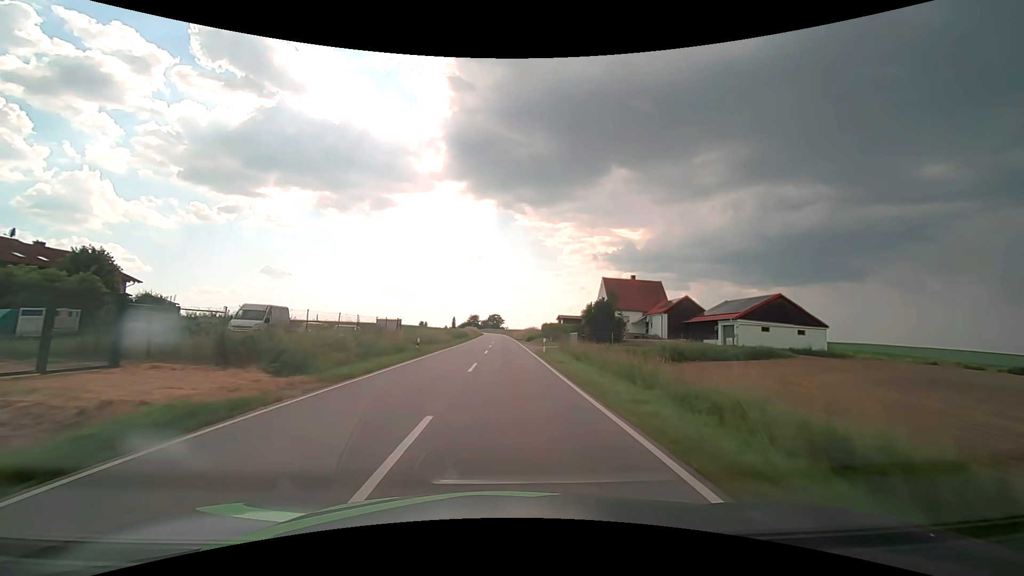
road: secondary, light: Day
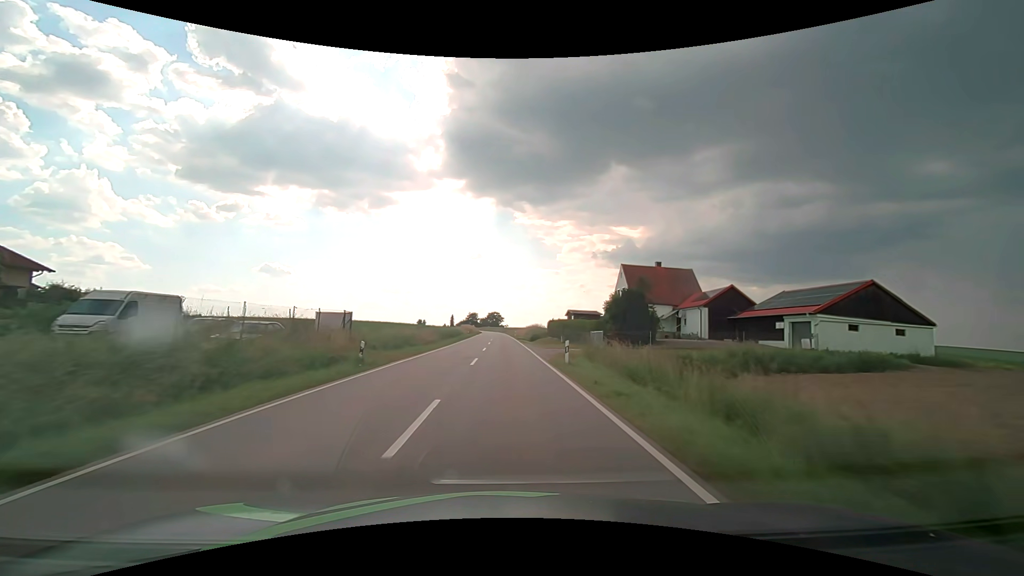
(0.0, +11.5) m; 0°
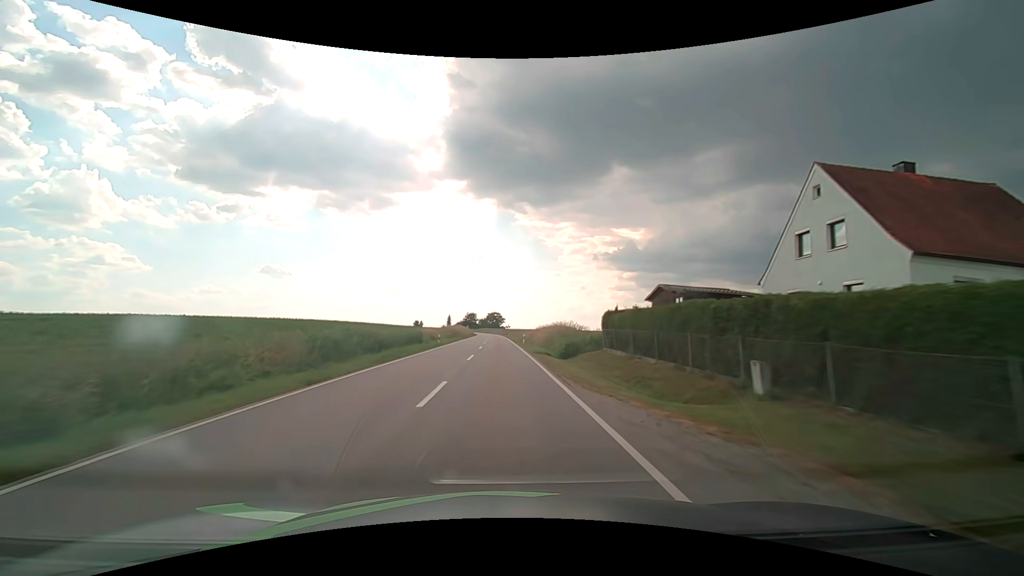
(0.0, +35.3) m; 0°
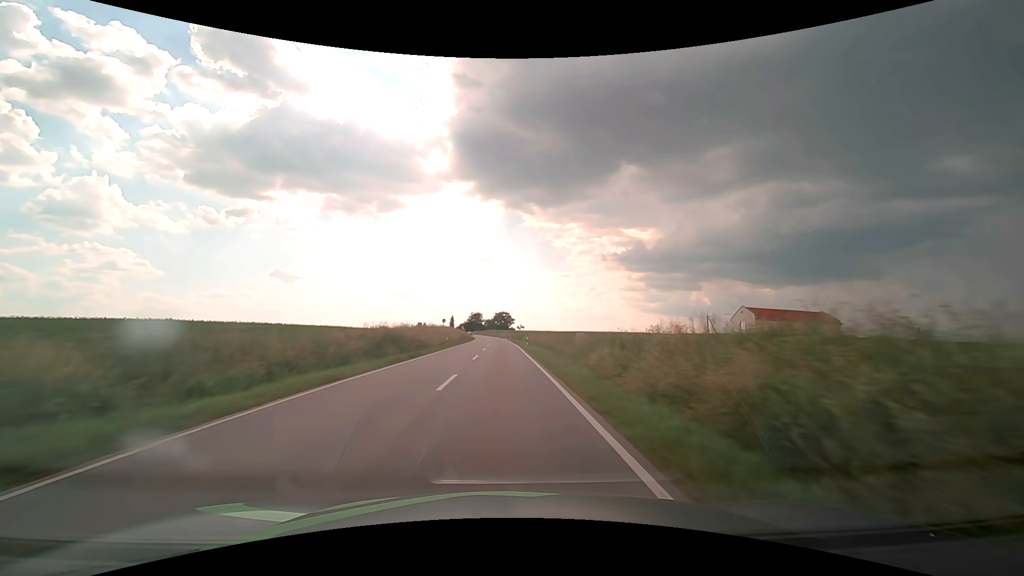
(-0.6, +48.2) m; -1°
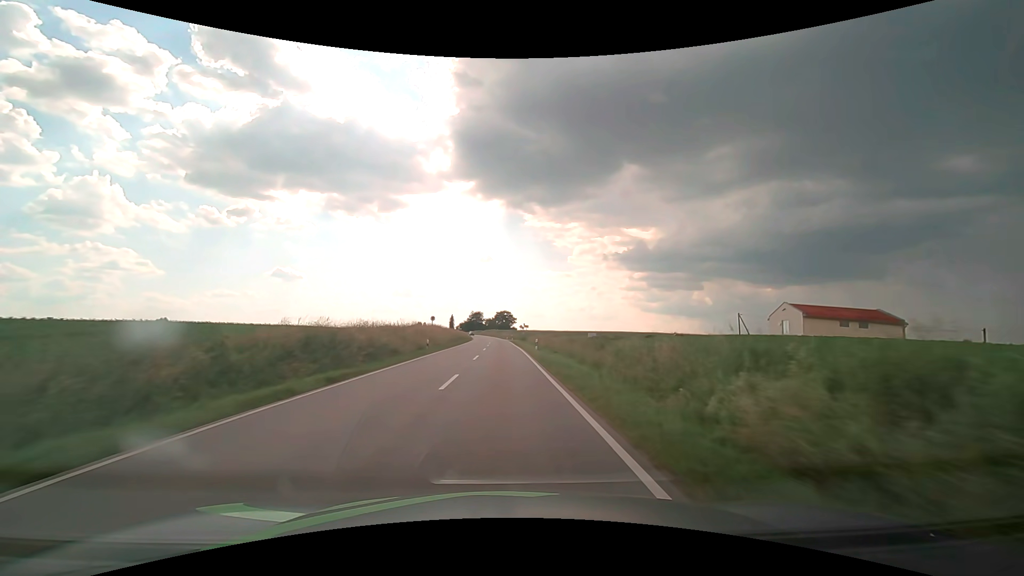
(0.0, +12.2) m; 0°
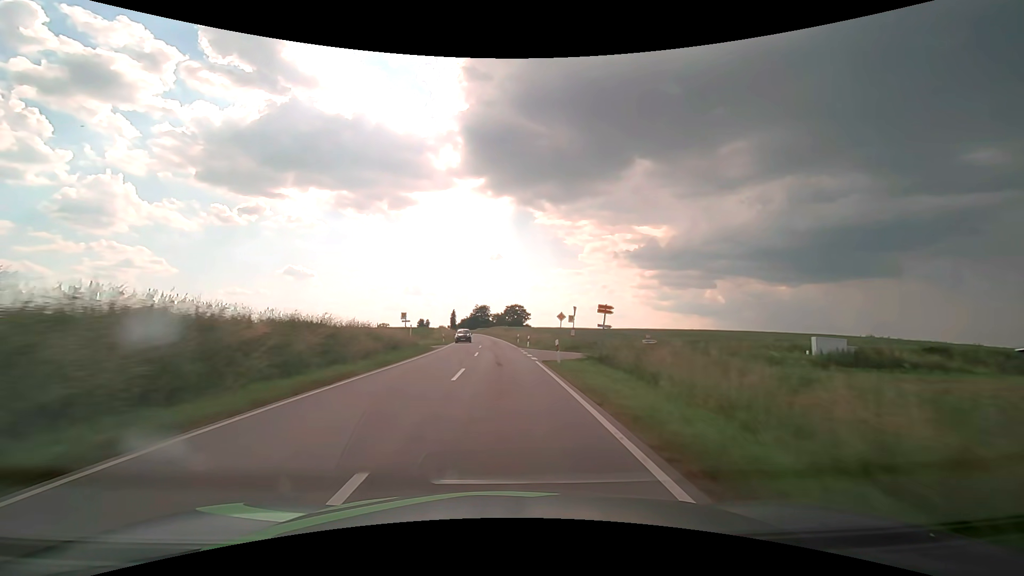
(-0.8, +61.7) m; -1°
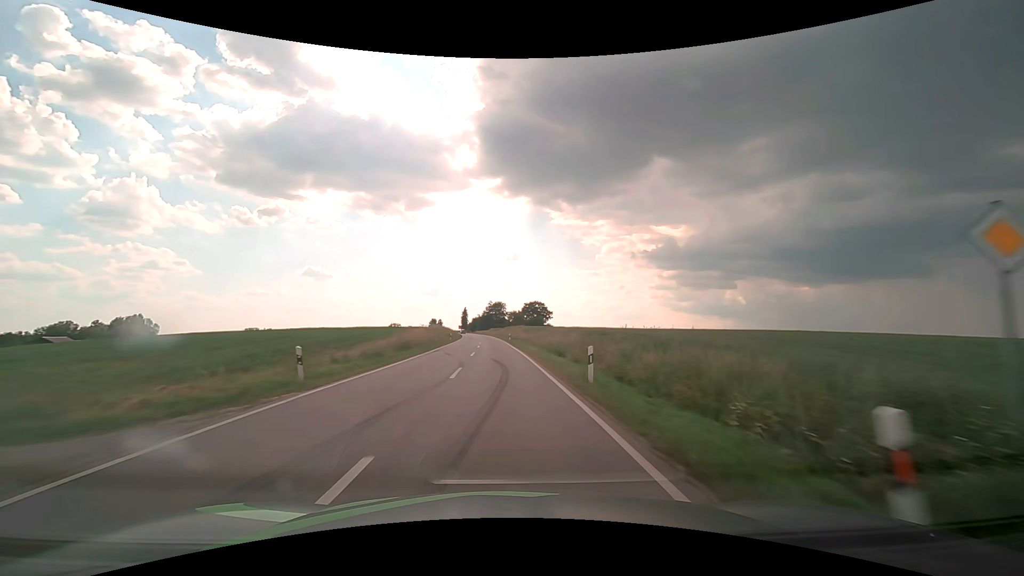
(-0.5, +37.5) m; -2°
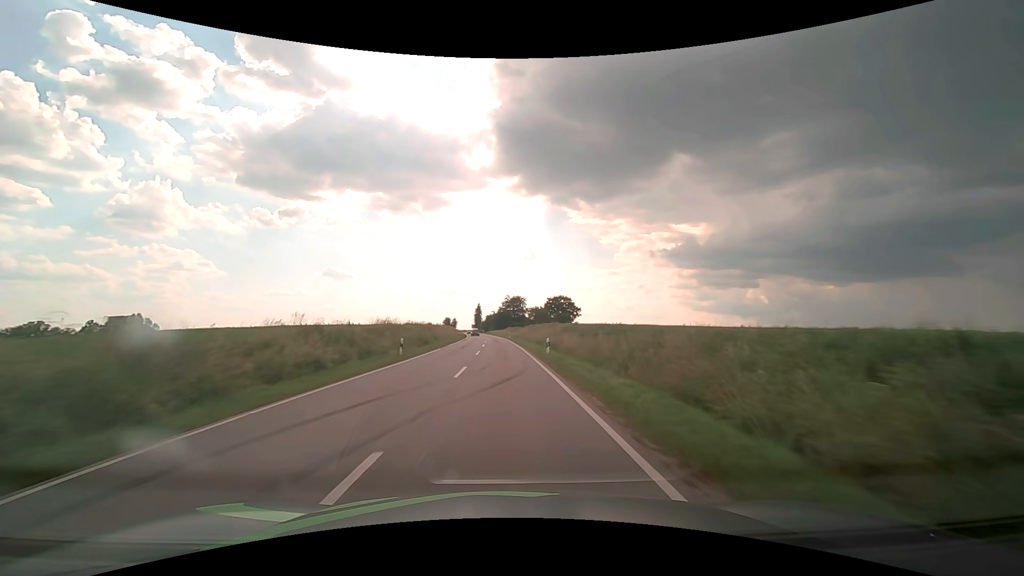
(-0.7, +37.9) m; -2°
(0, +10) (0, +20) (0, +30) (0, +40) (-1, +50) (-1, +60) (-2, +70) (-2, +80) (-3, +90) (-3, +100) m
